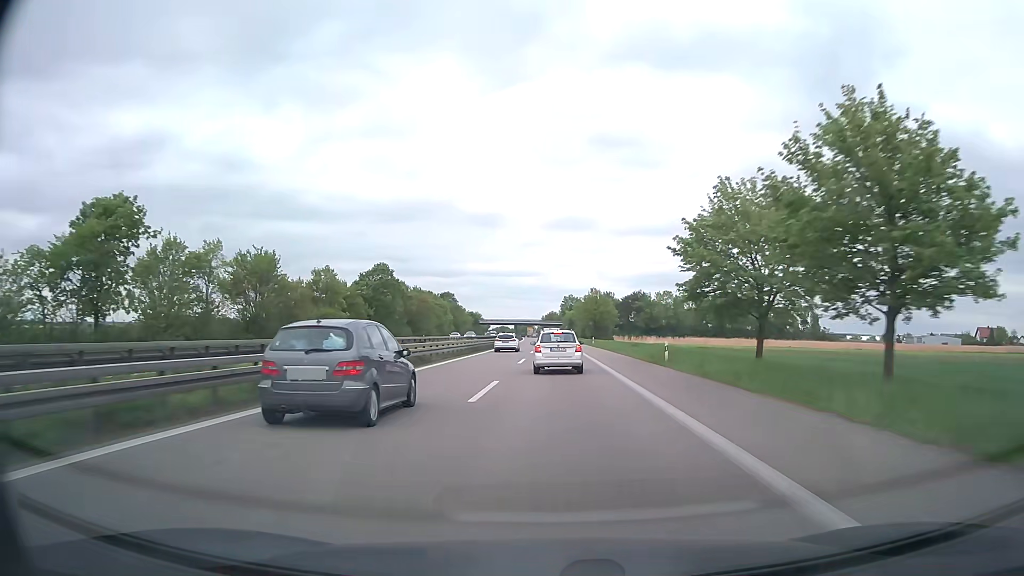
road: trunk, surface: asphalt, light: Day
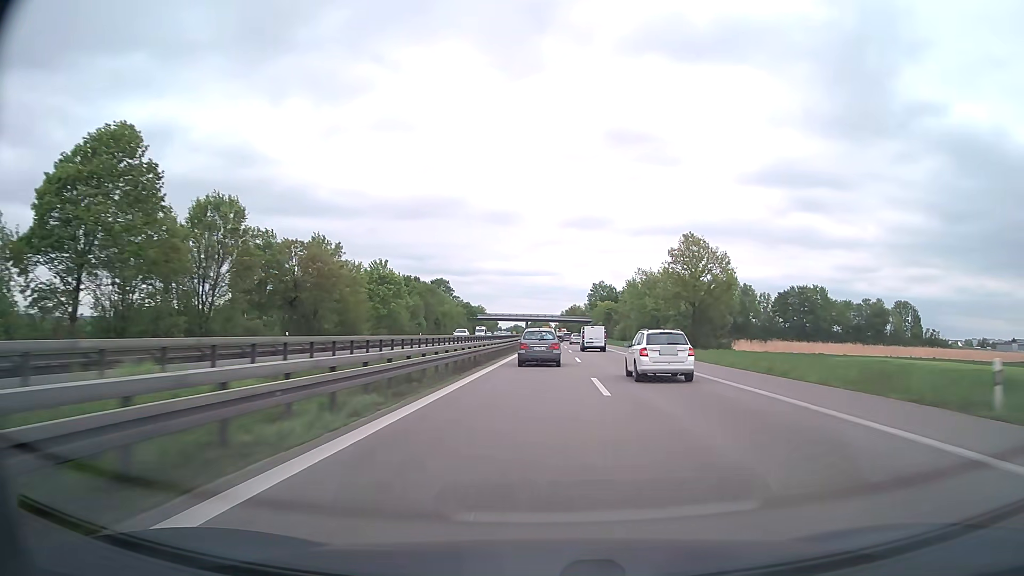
(-1.8, +71.1) m; -1°
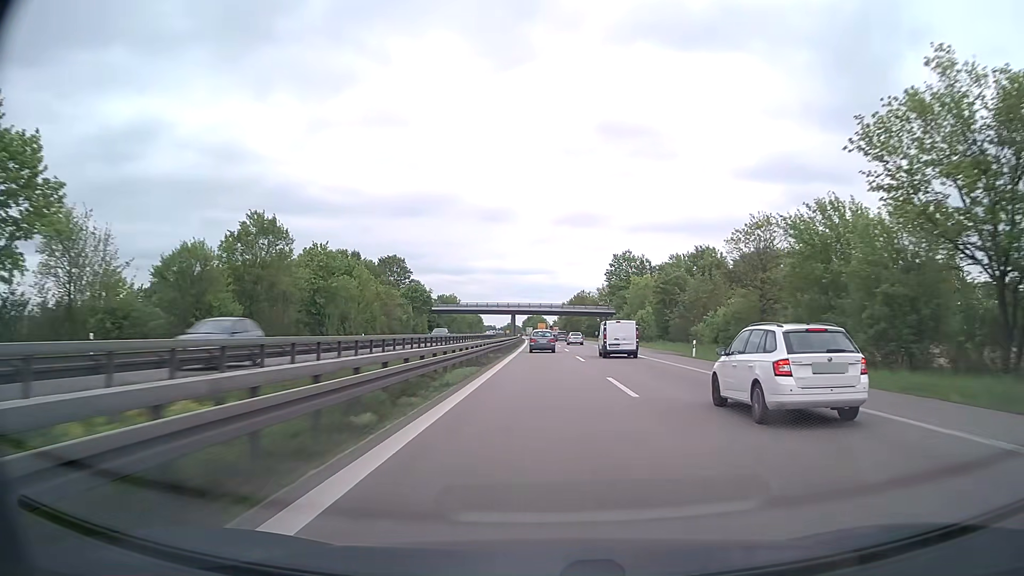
(+0.6, +72.7) m; 0°
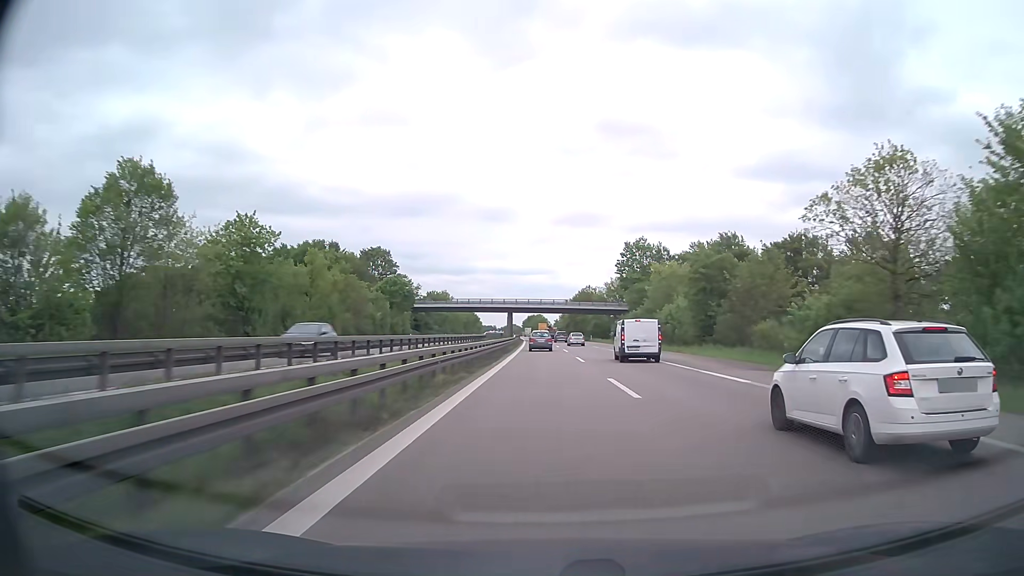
(0.0, +18.3) m; 0°
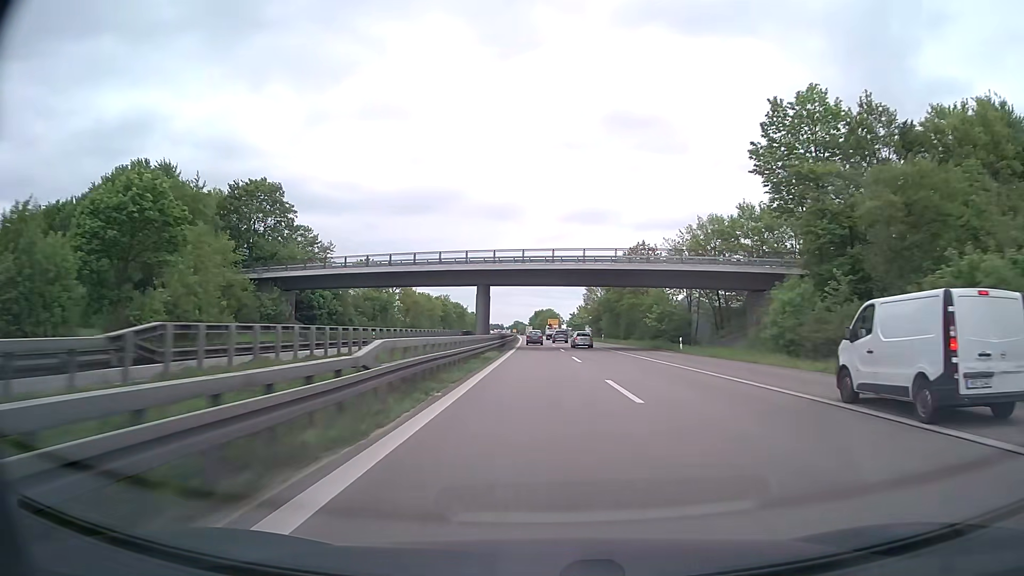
(-0.5, +73.3) m; -1°
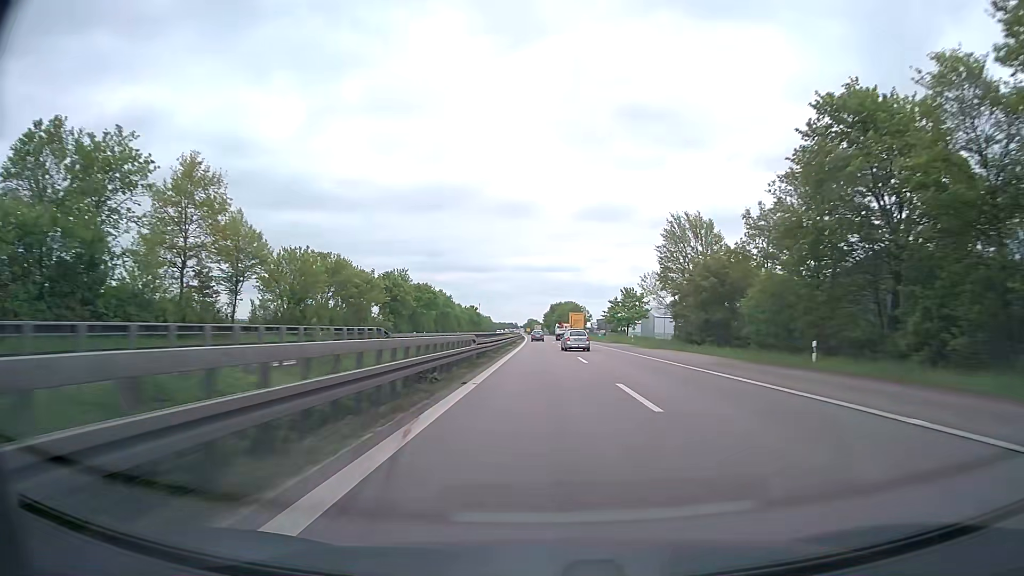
(-1.1, +73.6) m; -1°
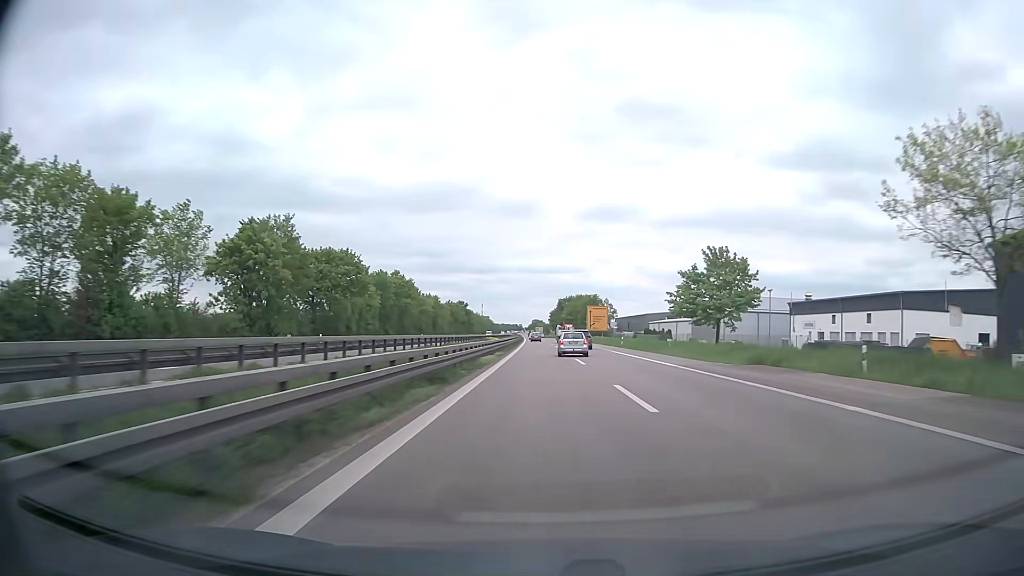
(-0.1, +53.7) m; -1°
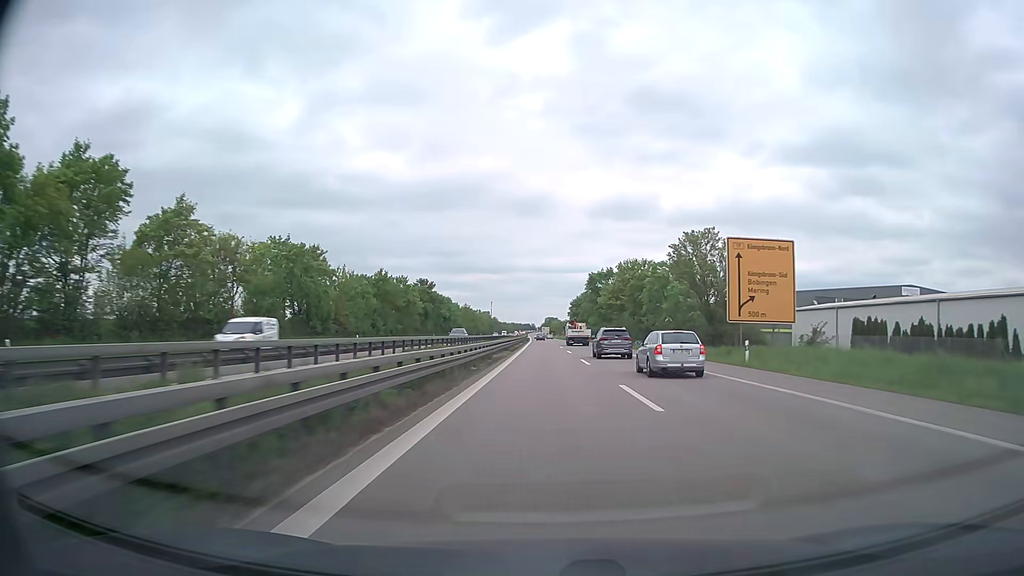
(-0.8, +90.1) m; -1°
(0, +10) (0, +20) (0, +30) (0, +40) (0, +50) (0, +60) (0, +70) (0, +80) (0, +90) (0, +100) m
